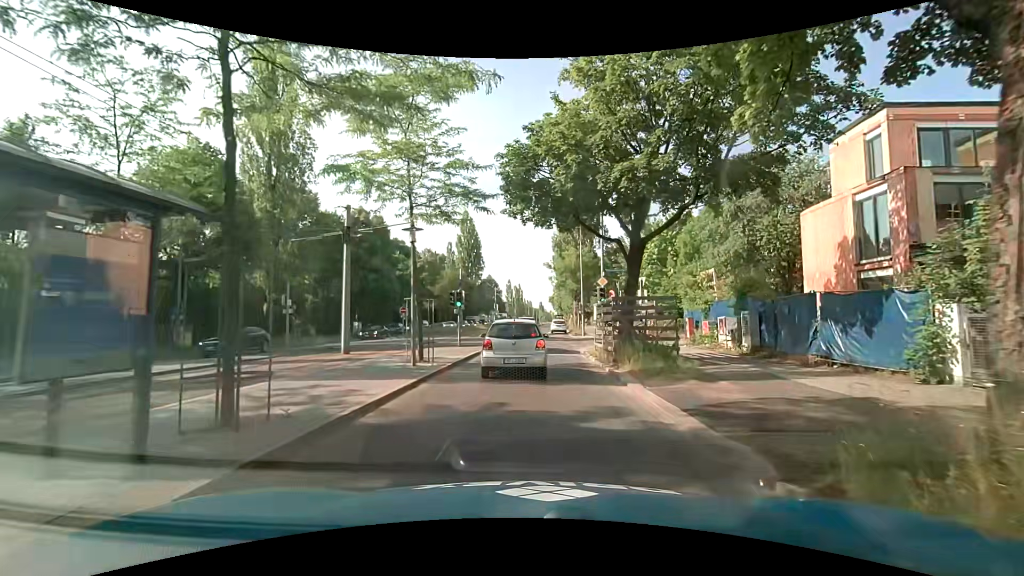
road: secondary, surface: asphalt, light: Day
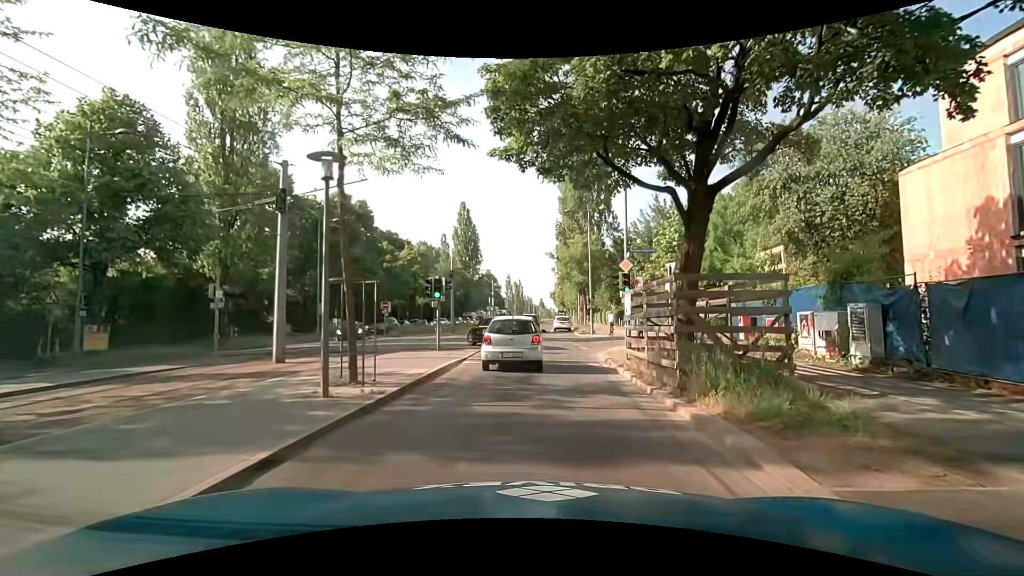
(-0.1, +6.2) m; 0°
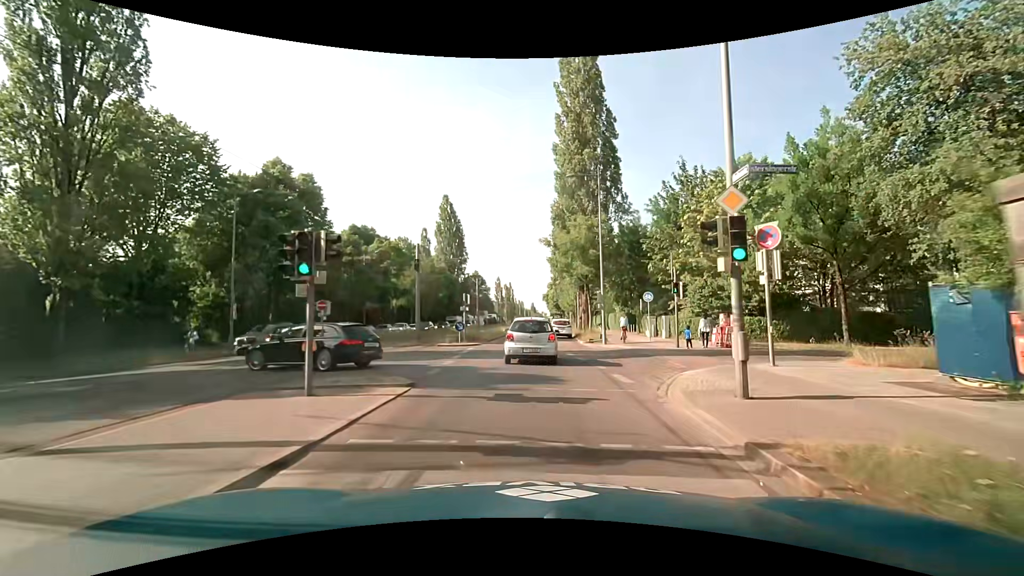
(0.0, +11.7) m; +1°
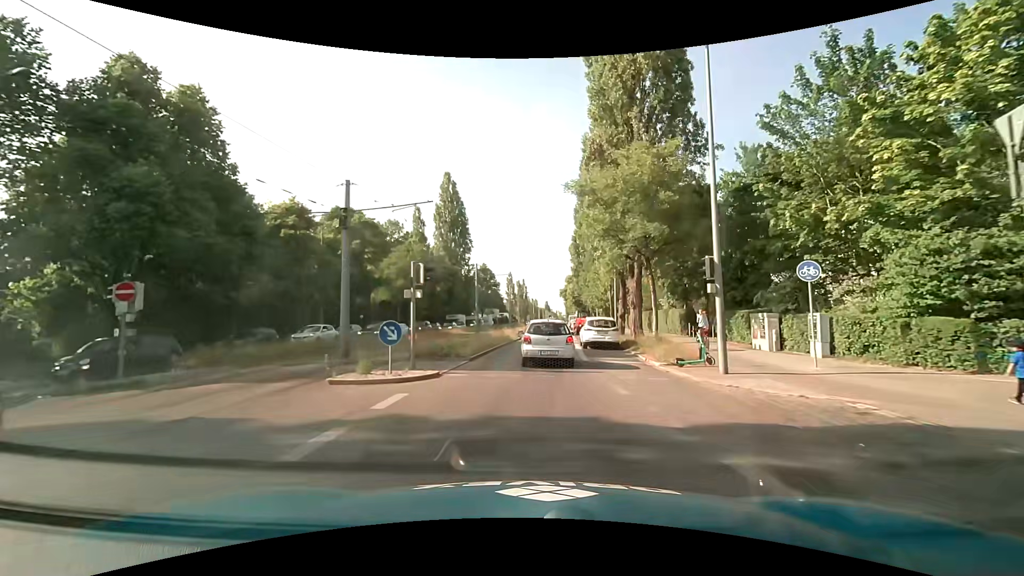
(-0.3, +16.8) m; -2°
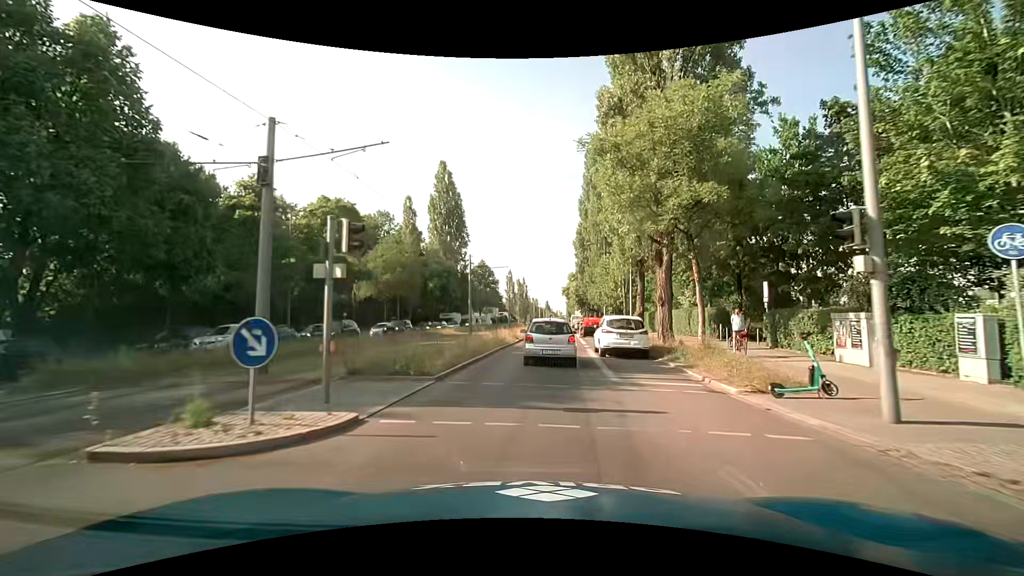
(0.0, +6.1) m; 0°
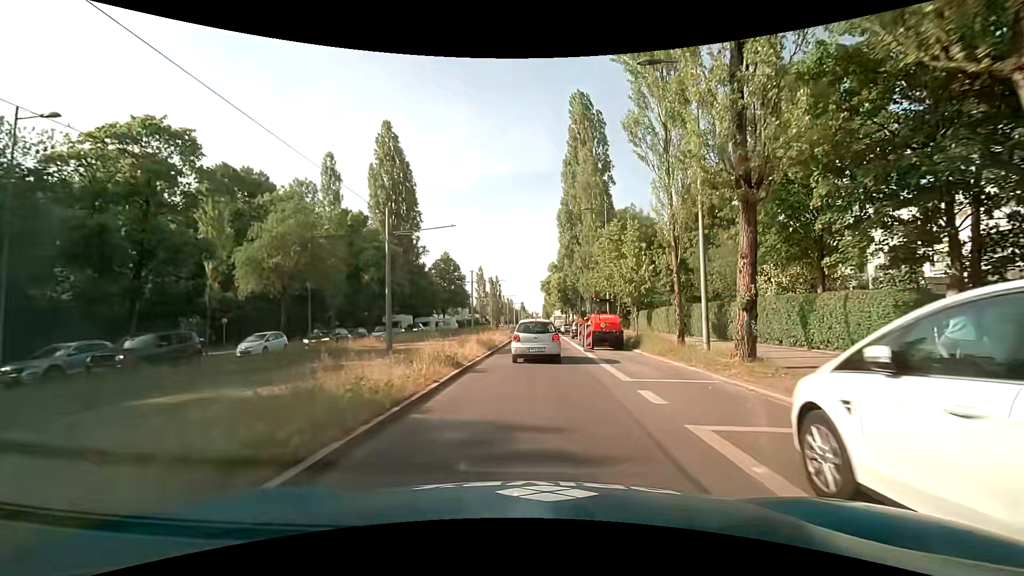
(+0.4, +18.8) m; +3°
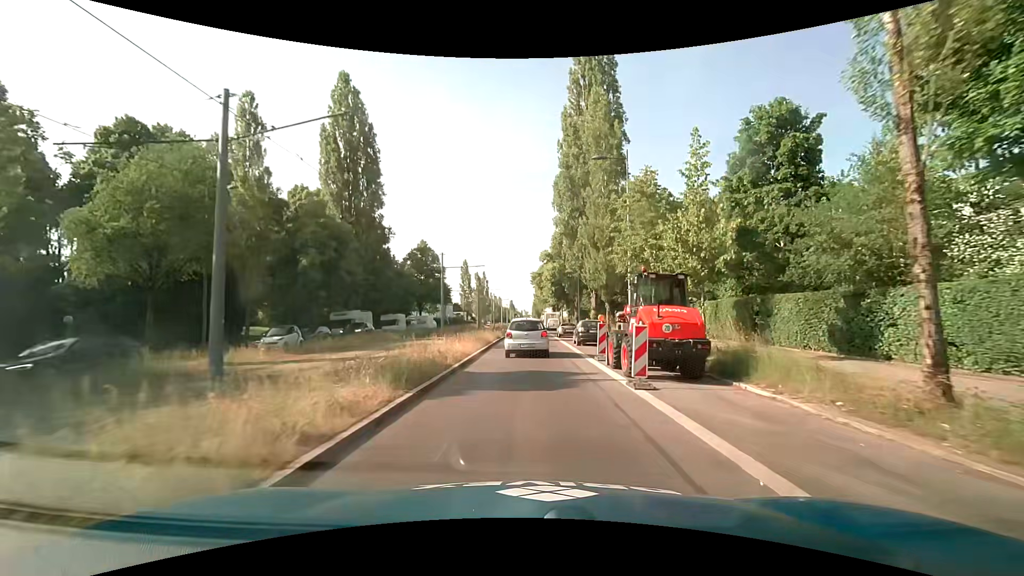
(+0.1, +12.6) m; +1°
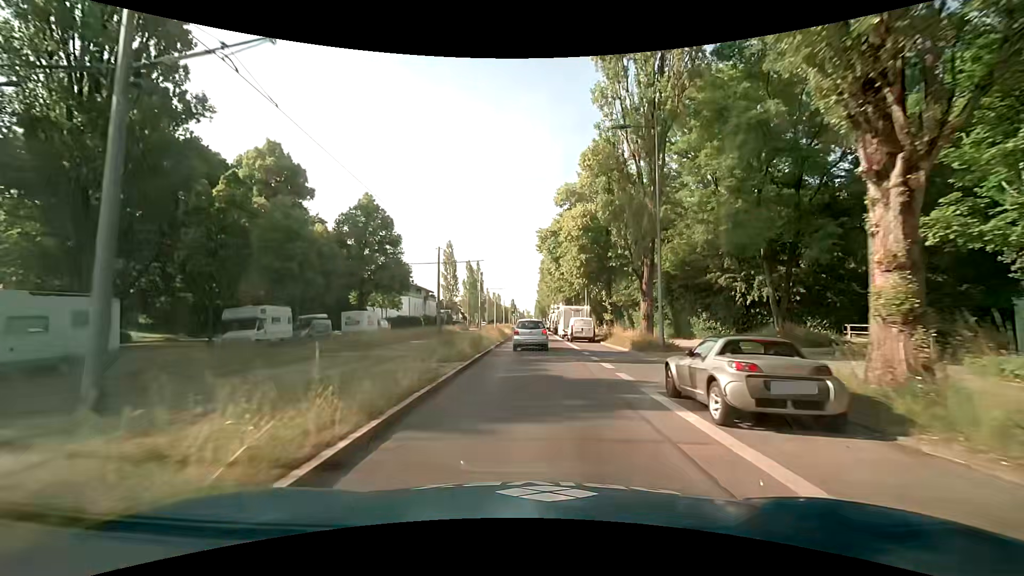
(0.0, +33.8) m; 0°
(0, +10) (0, +20) (0, +30) (0, +40) (0, +50) (0, +60) (0, +70) (0, +80) (0, +90) (0, +100) m
